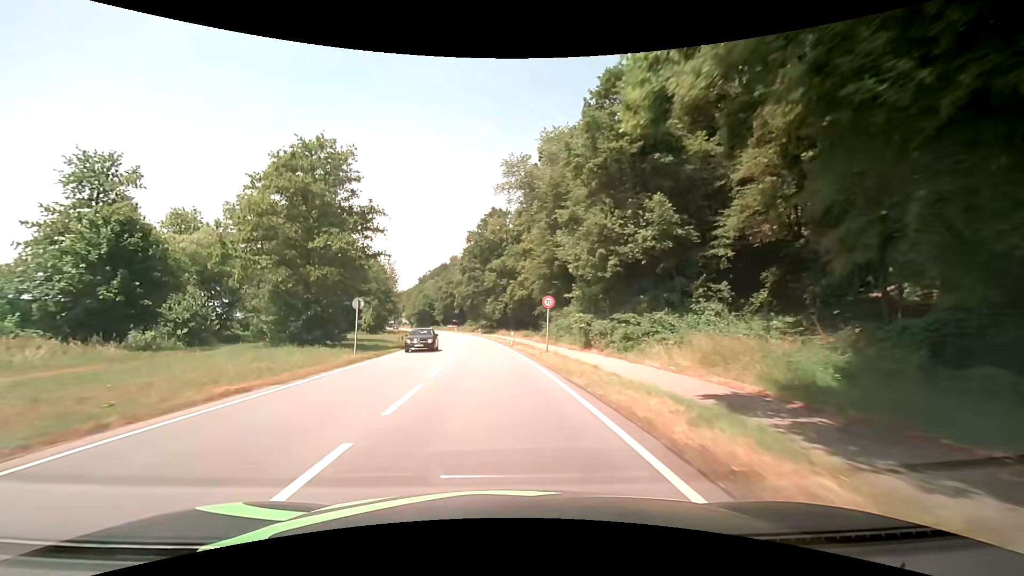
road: primary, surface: asphalt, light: Day
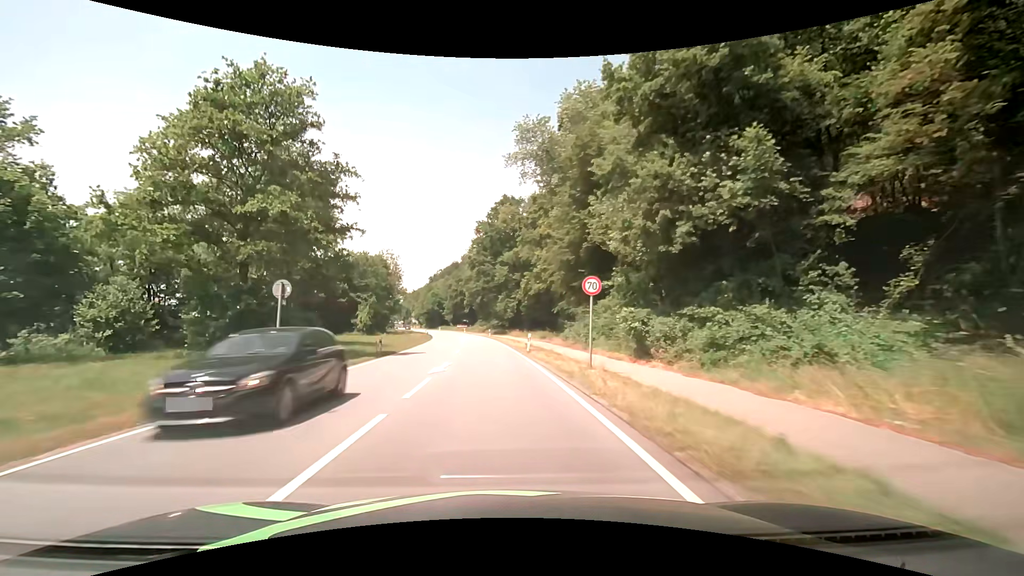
(-0.2, +10.0) m; -2°
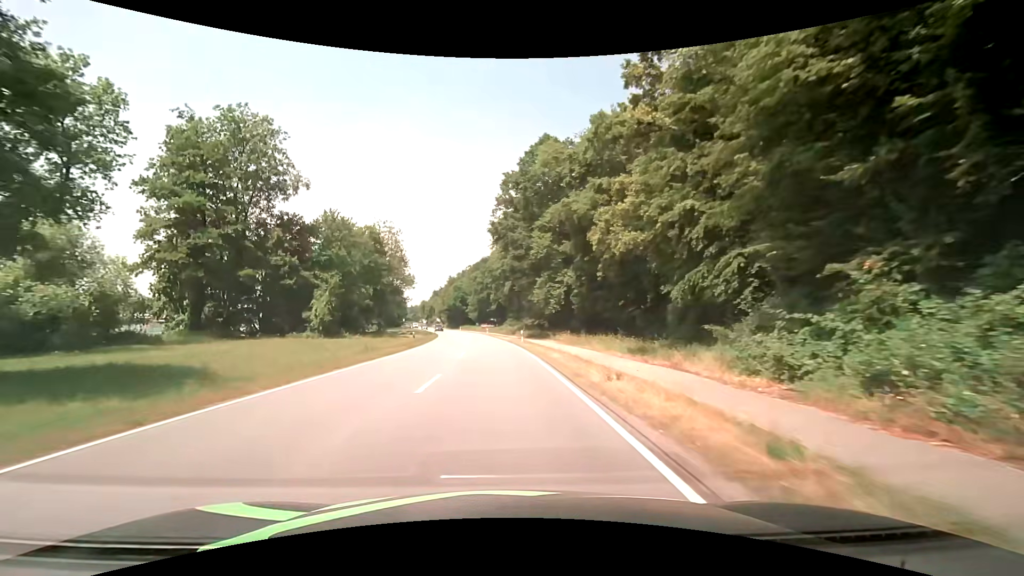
(-1.0, +30.1) m; -4°
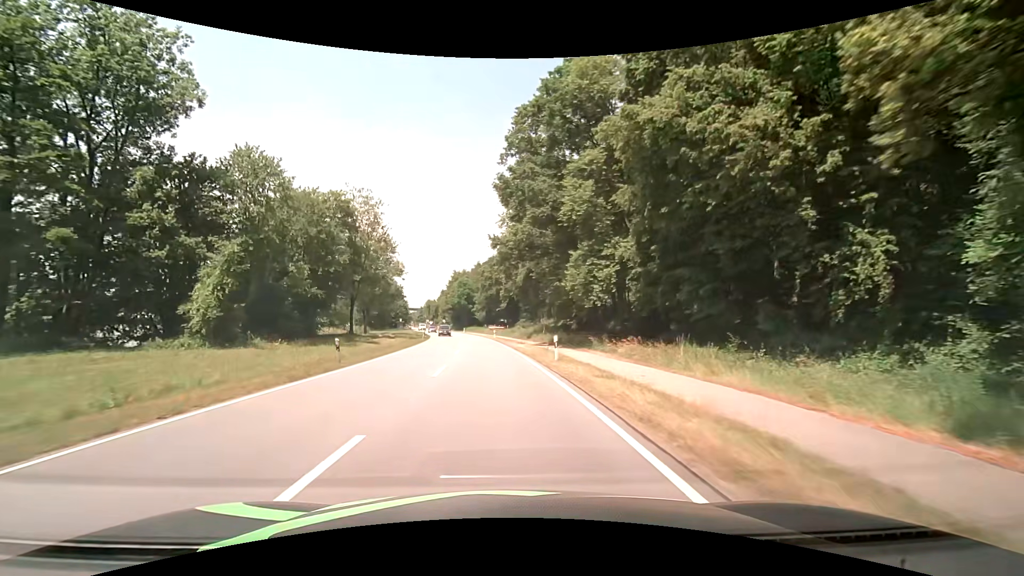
(-0.1, +20.2) m; -1°
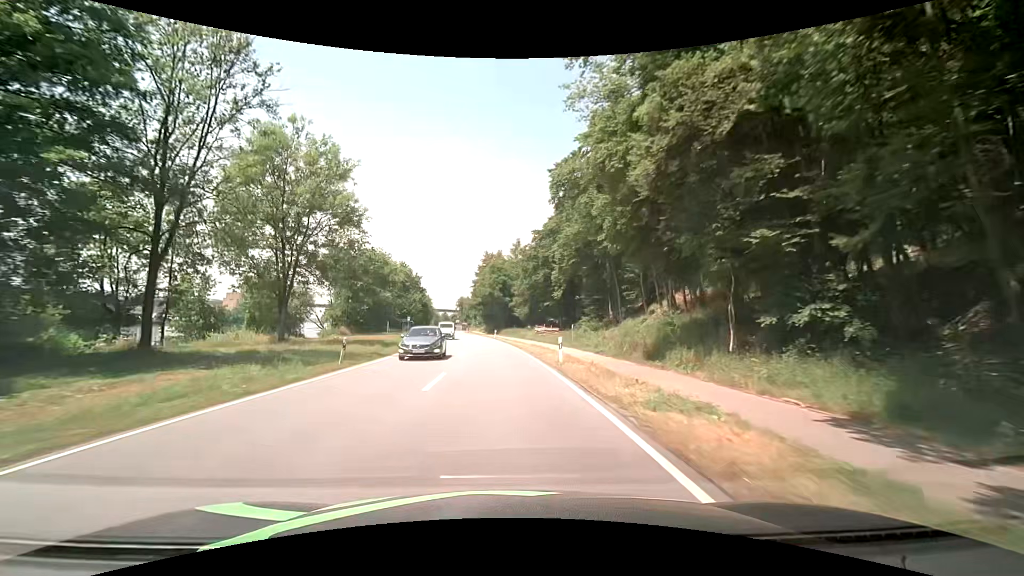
(-1.7, +40.7) m; -6°
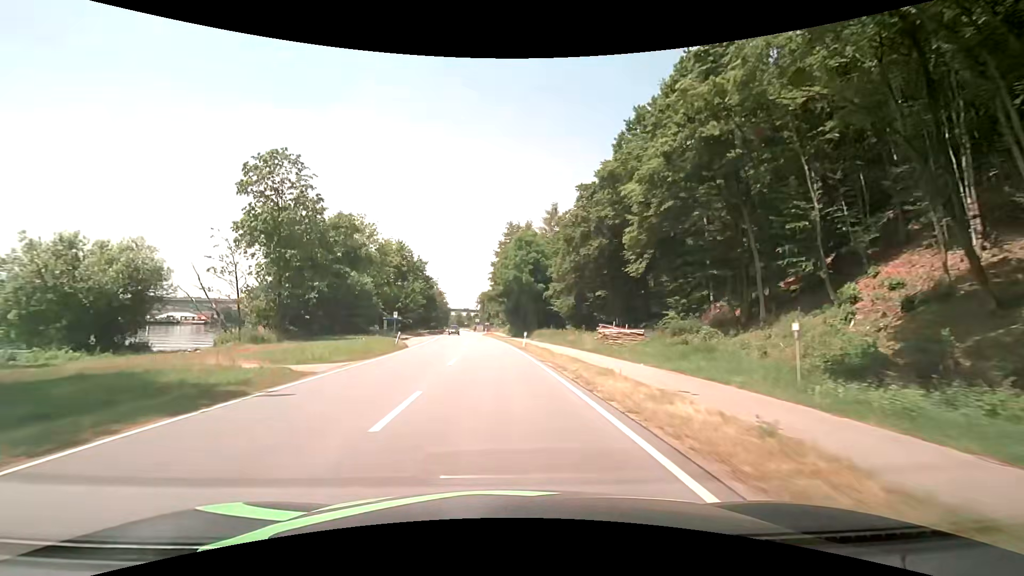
(-0.2, +30.9) m; -2°
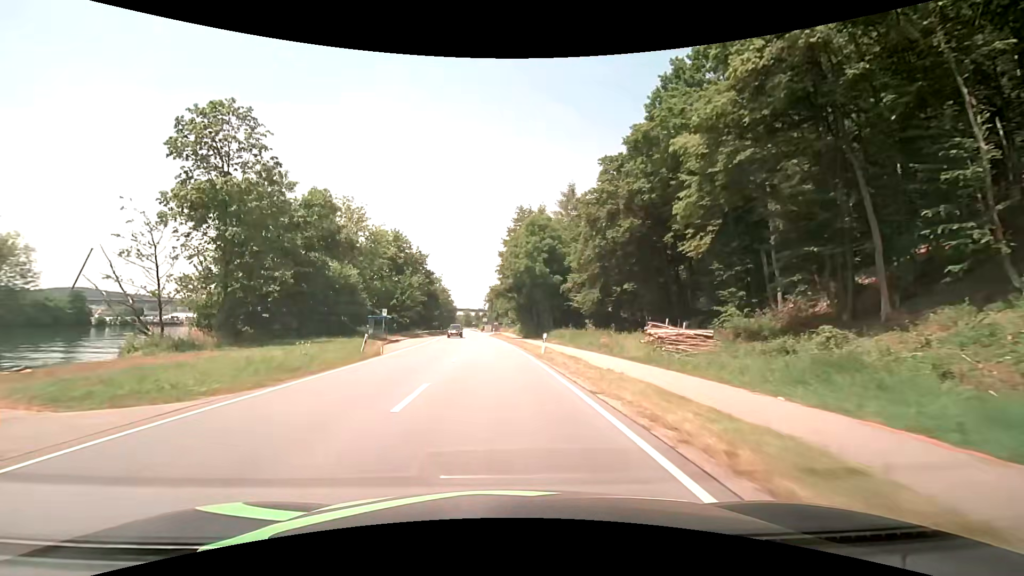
(-0.1, +10.4) m; -1°
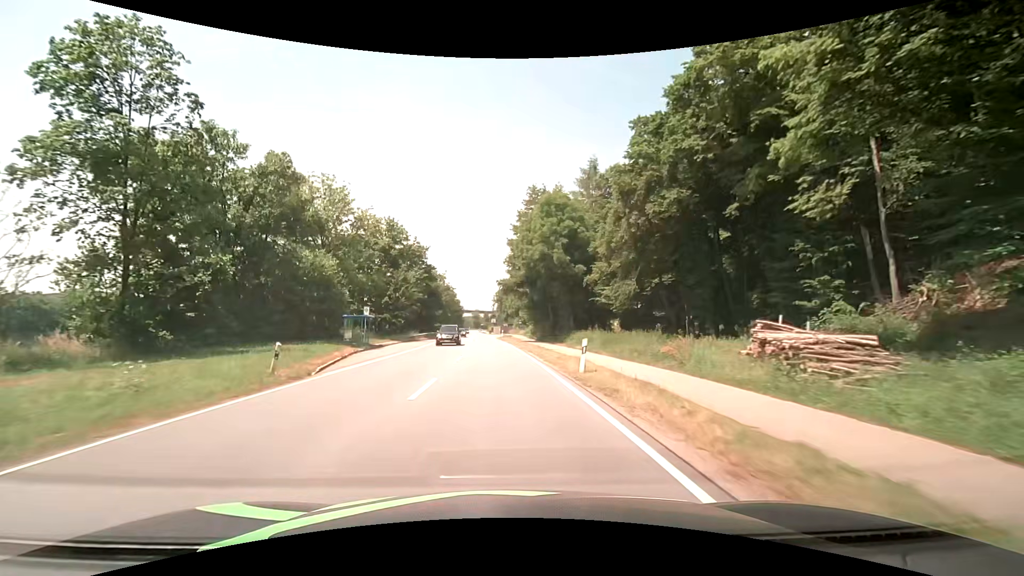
(-0.1, +10.4) m; -1°
(0, +10) (0, +20) (-1, +30) (-1, +40) (-2, +50) (-2, +60) (-3, +70) (-3, +80) (-4, +90) (-5, +100) m
